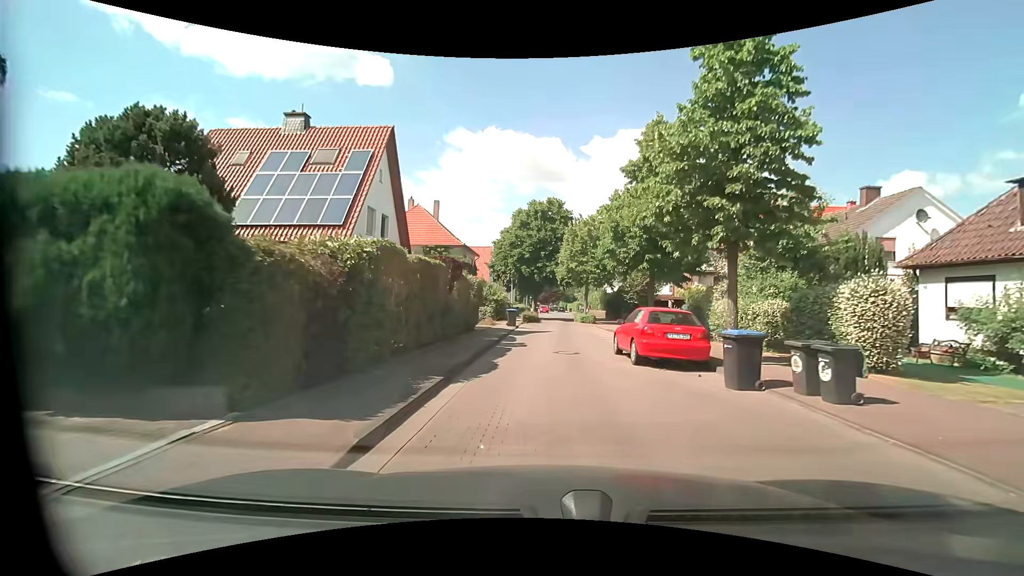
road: residential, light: Day
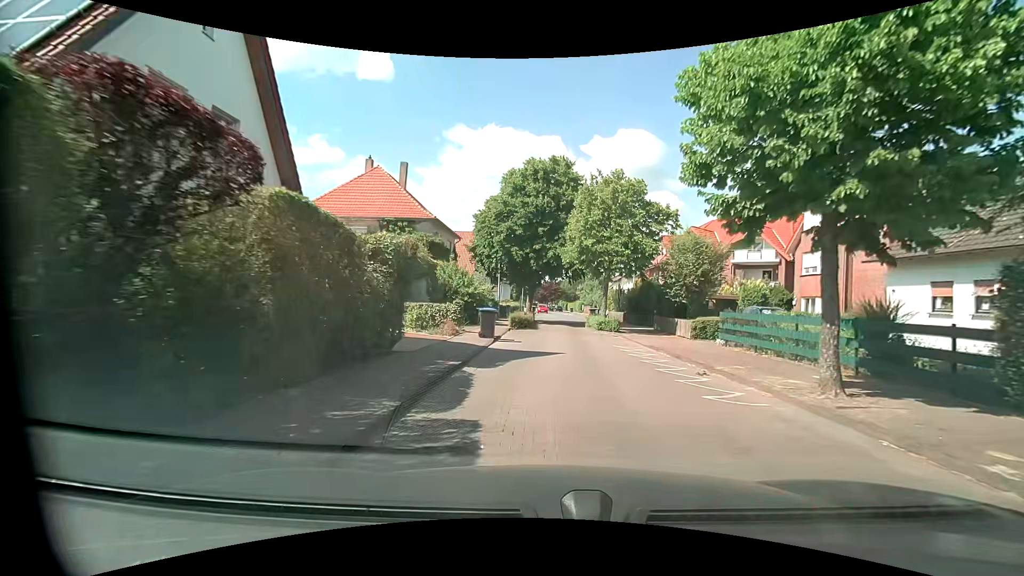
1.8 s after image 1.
(0.0, +13.1) m; 0°
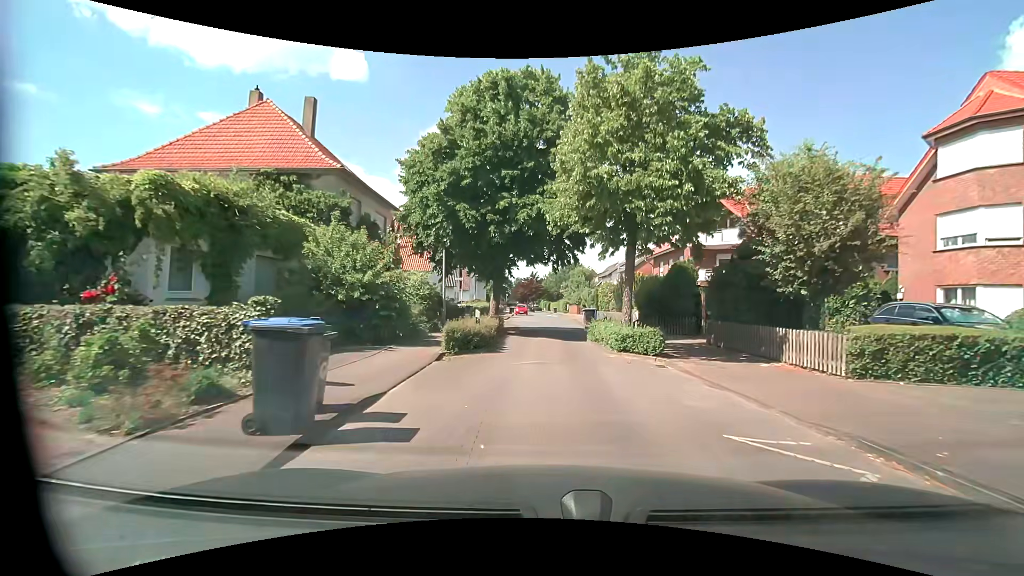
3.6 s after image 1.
(+0.2, +13.2) m; +2°
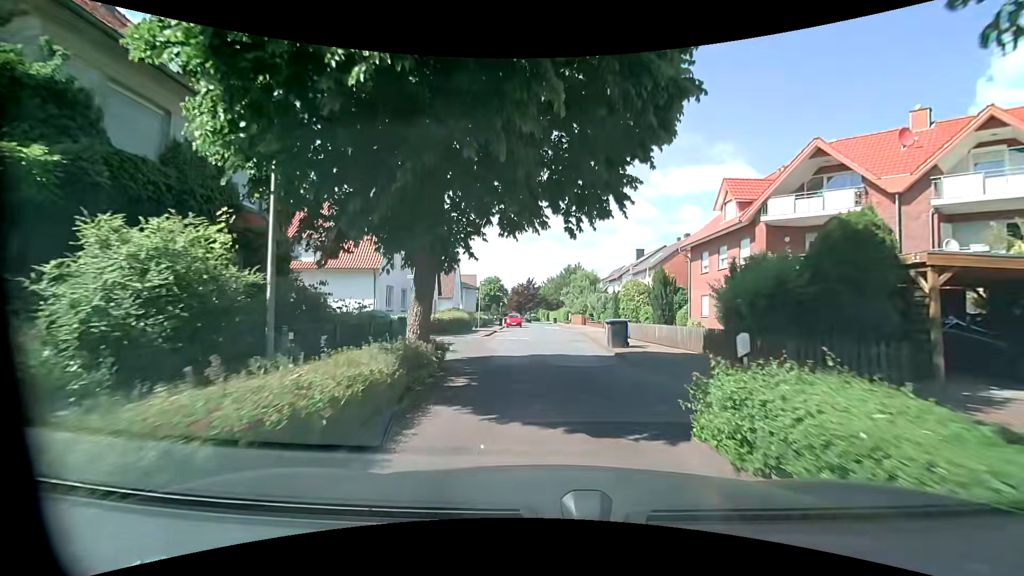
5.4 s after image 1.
(0.0, +13.3) m; 0°
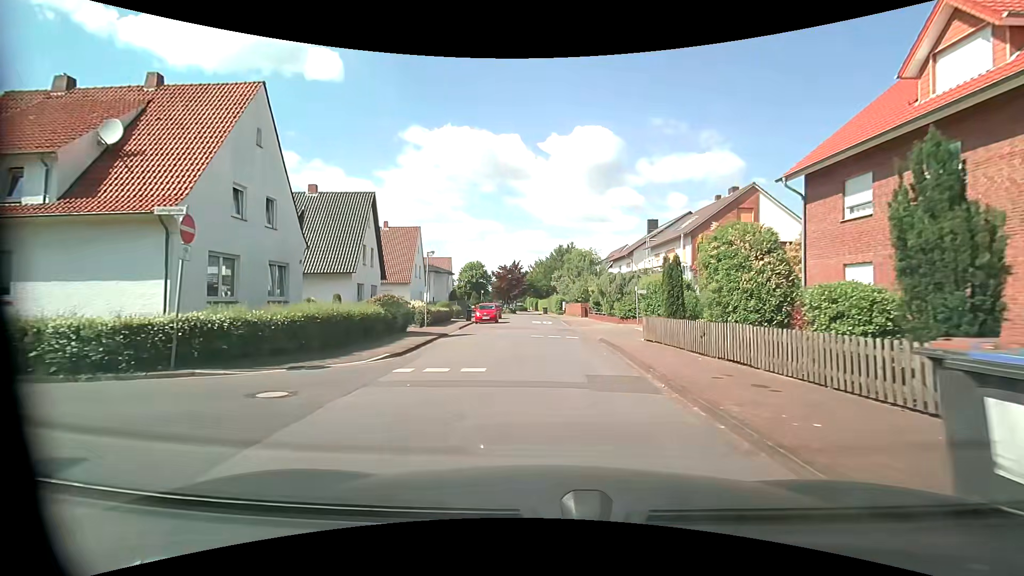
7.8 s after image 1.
(+0.2, +16.9) m; +2°
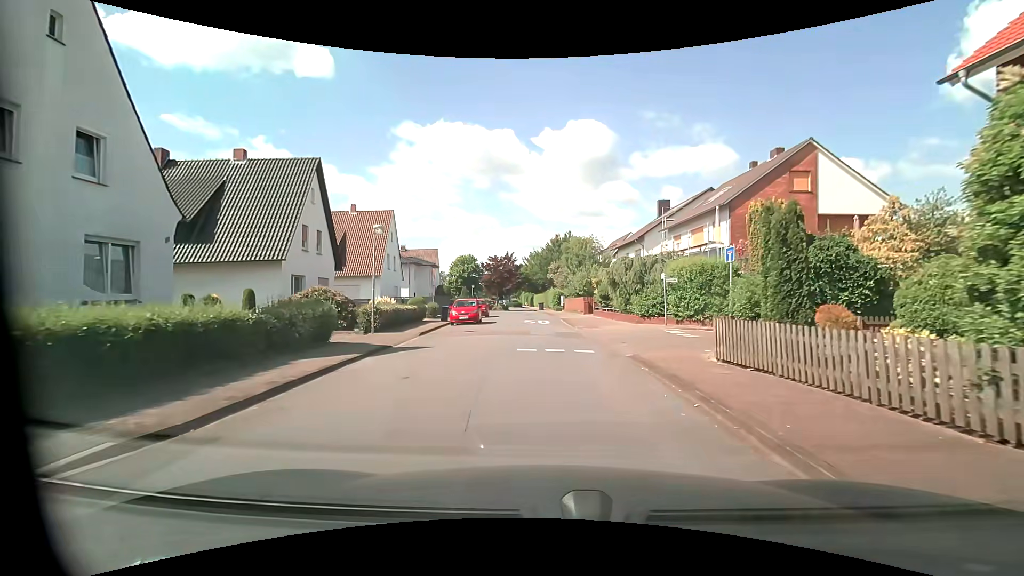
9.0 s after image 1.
(0.0, +8.1) m; 0°
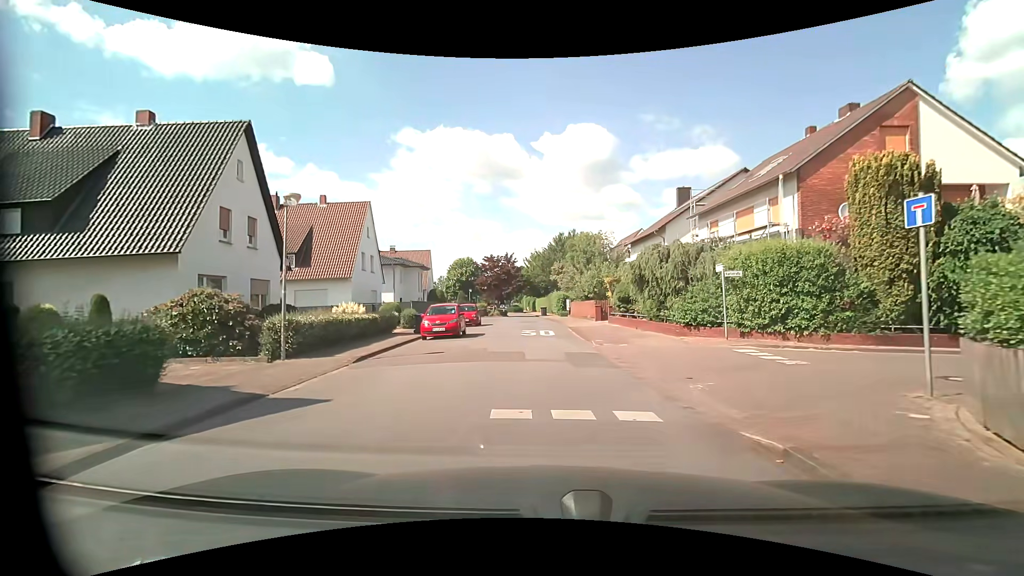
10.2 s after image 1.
(-0.1, +7.0) m; -1°
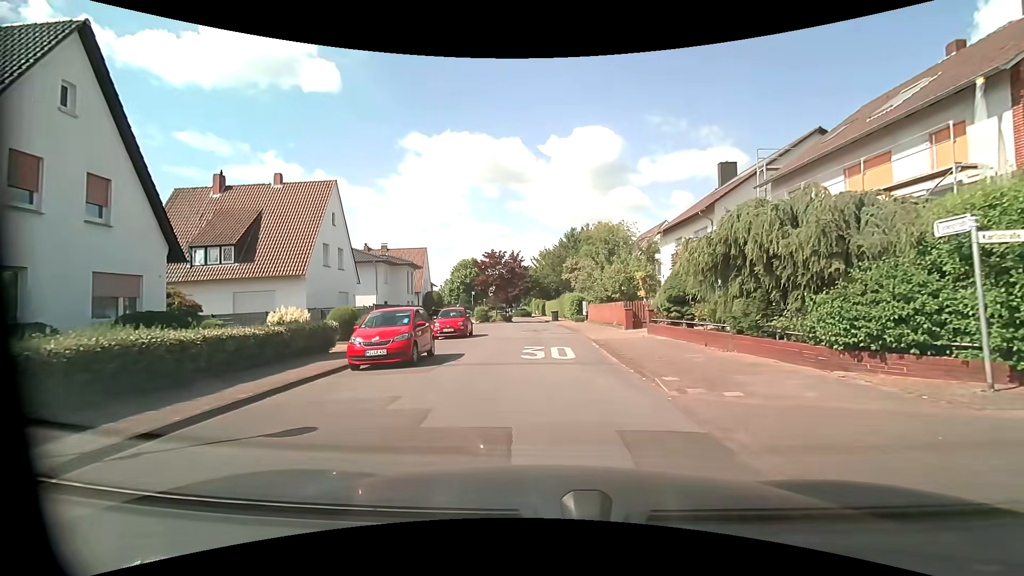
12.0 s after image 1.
(0.0, +8.7) m; -1°
